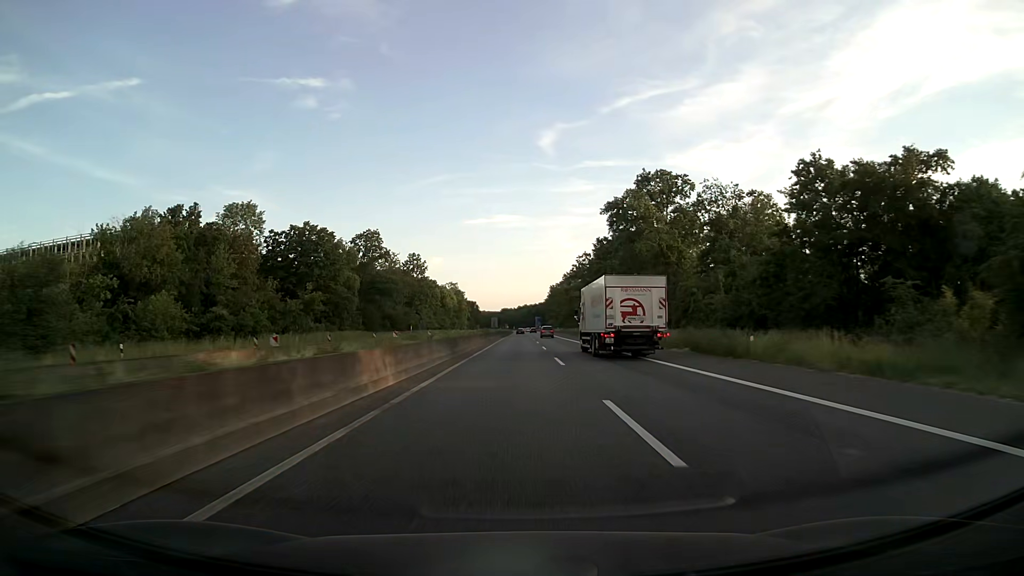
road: motorway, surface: asphalt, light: Day
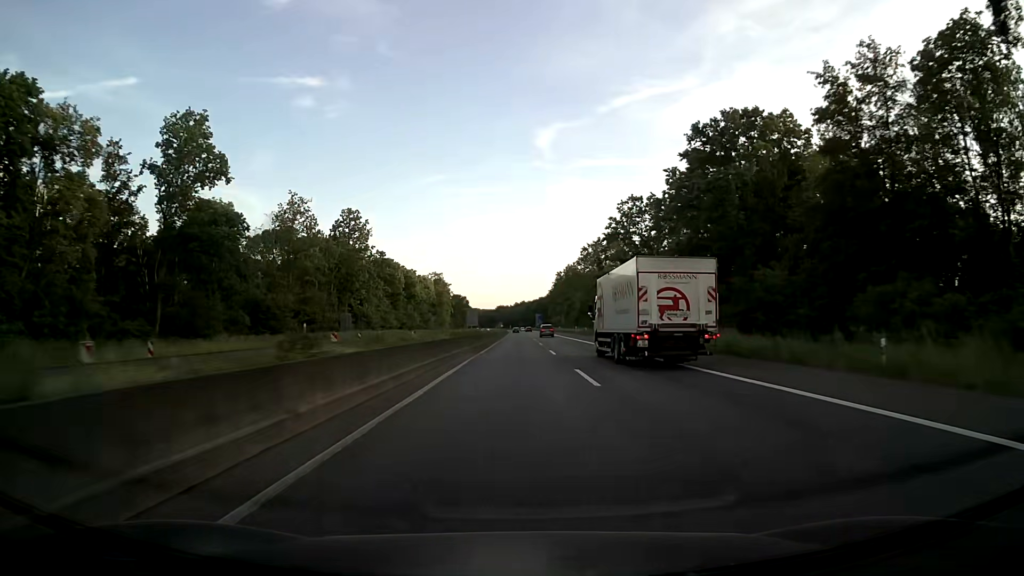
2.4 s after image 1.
(-0.1, +63.4) m; 0°
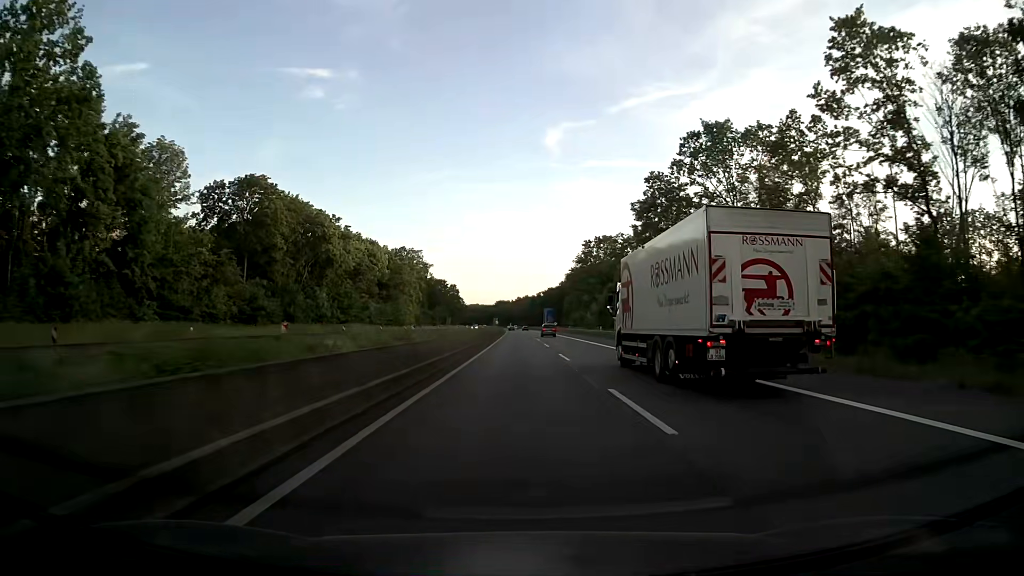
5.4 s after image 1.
(-0.1, +79.3) m; 0°
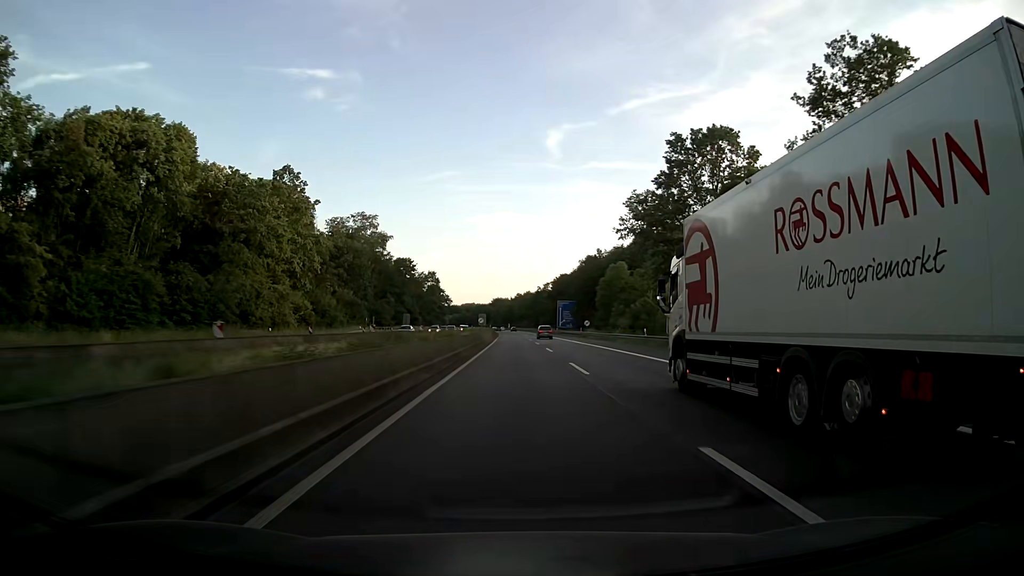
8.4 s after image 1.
(-0.2, +79.2) m; 0°
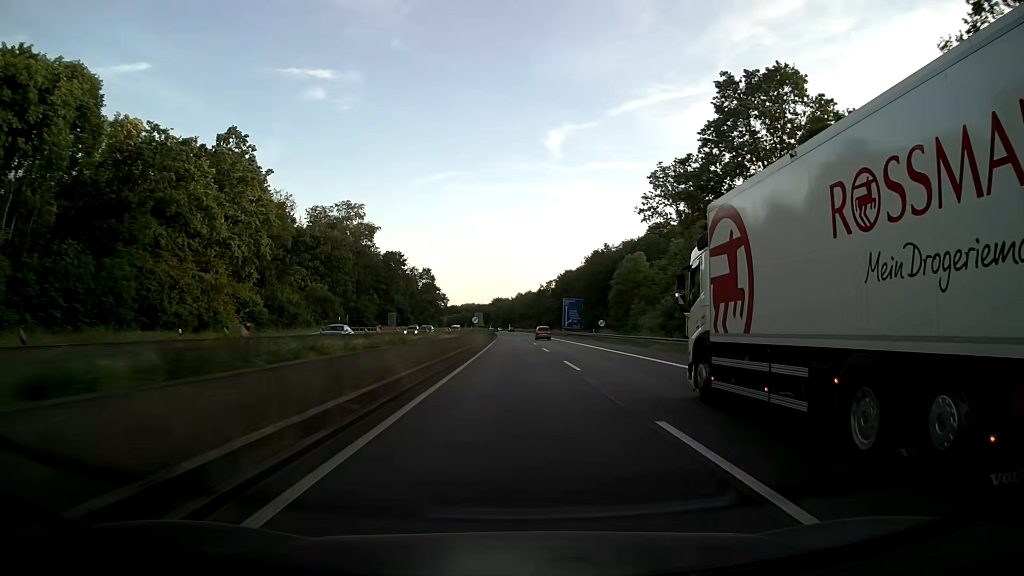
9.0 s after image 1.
(0.0, +15.8) m; 0°
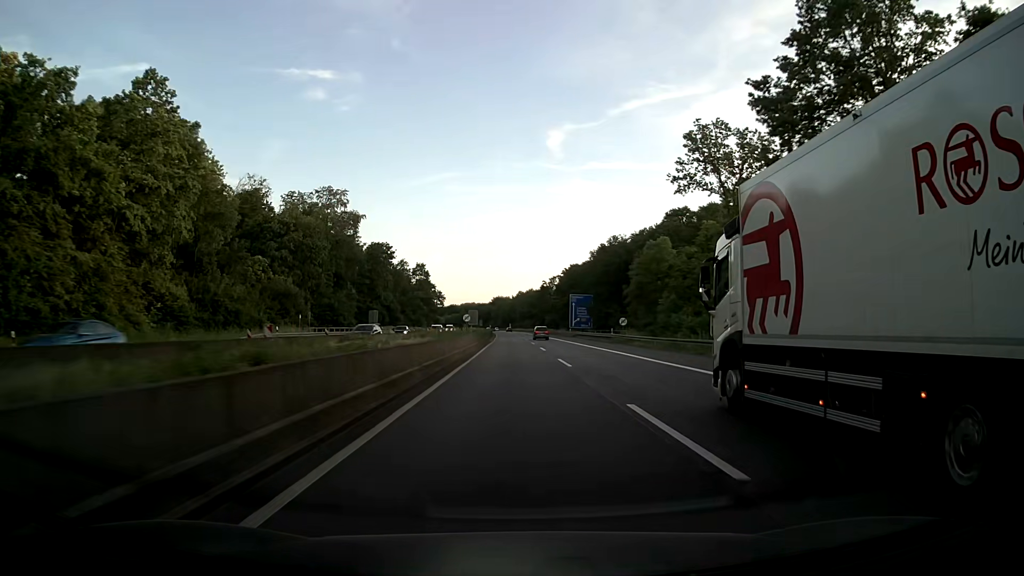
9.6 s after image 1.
(0.0, +15.8) m; 0°
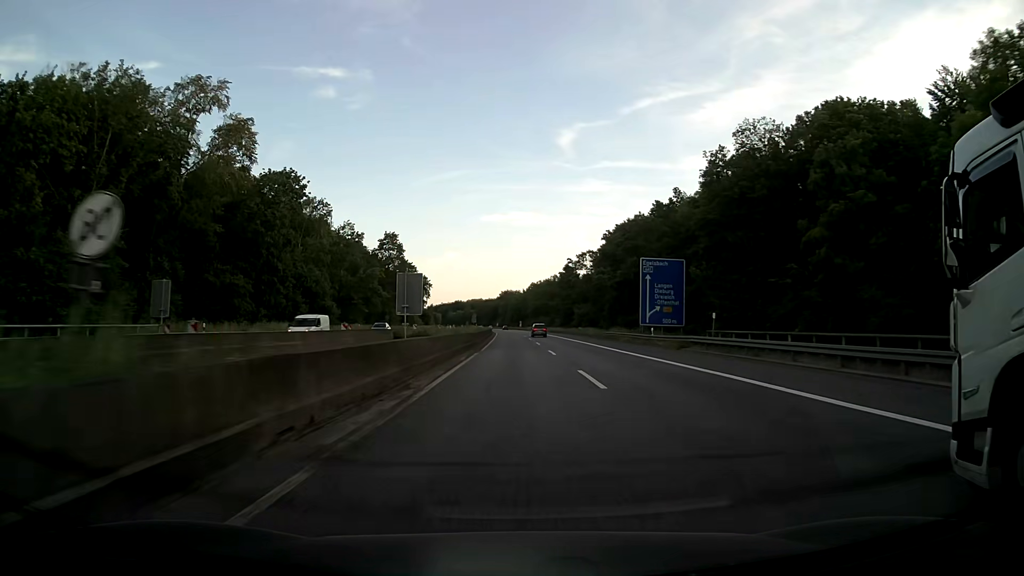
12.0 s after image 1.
(-0.3, +63.3) m; -1°
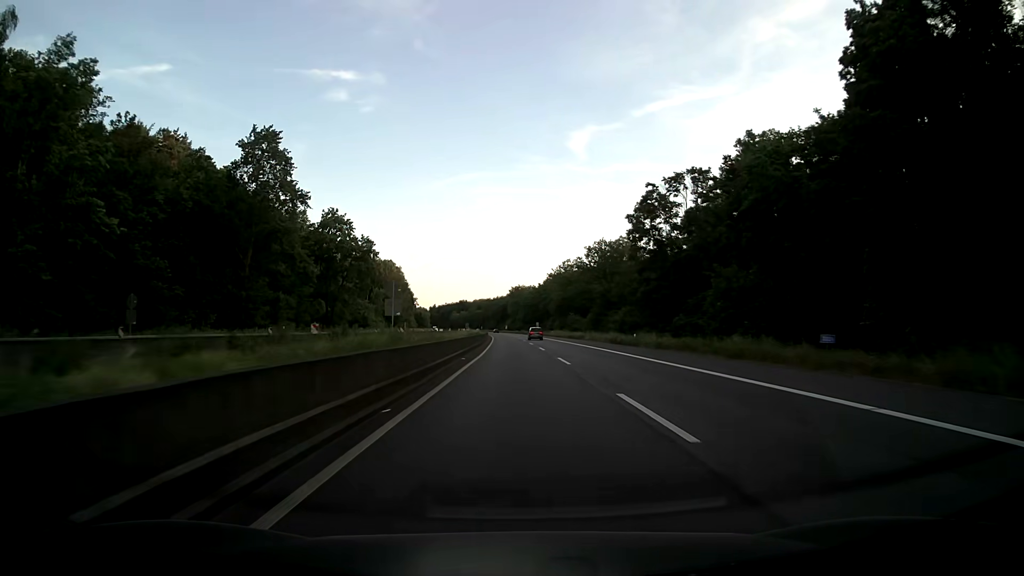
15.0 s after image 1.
(-0.9, +79.0) m; -1°
(0, +10) (0, +20) (0, +30) (0, +40) (0, +50) (-1, +60) (-1, +70) (-1, +80) (-1, +90) (-2, +100) m
